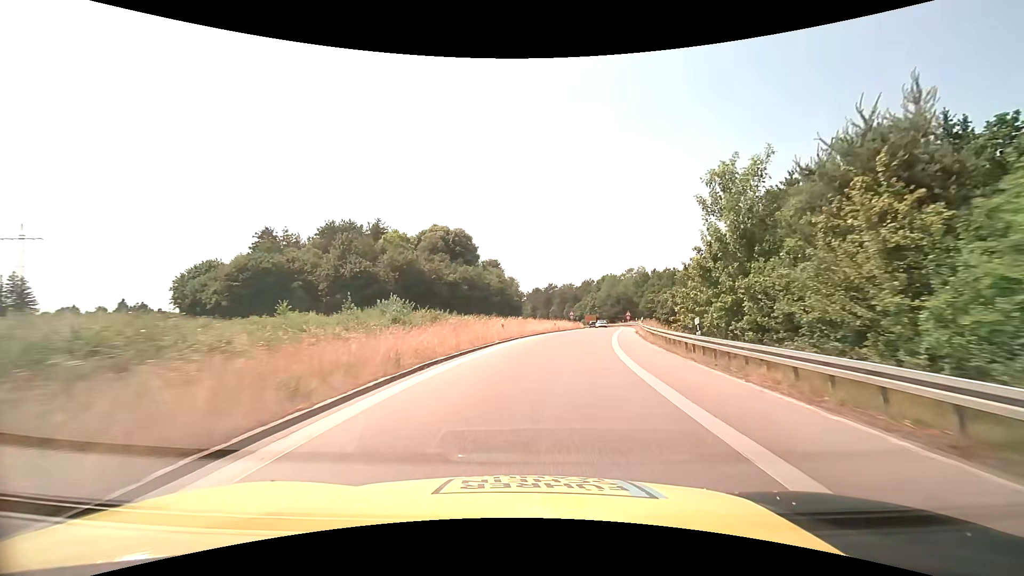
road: motorway_link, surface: asphalt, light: Day
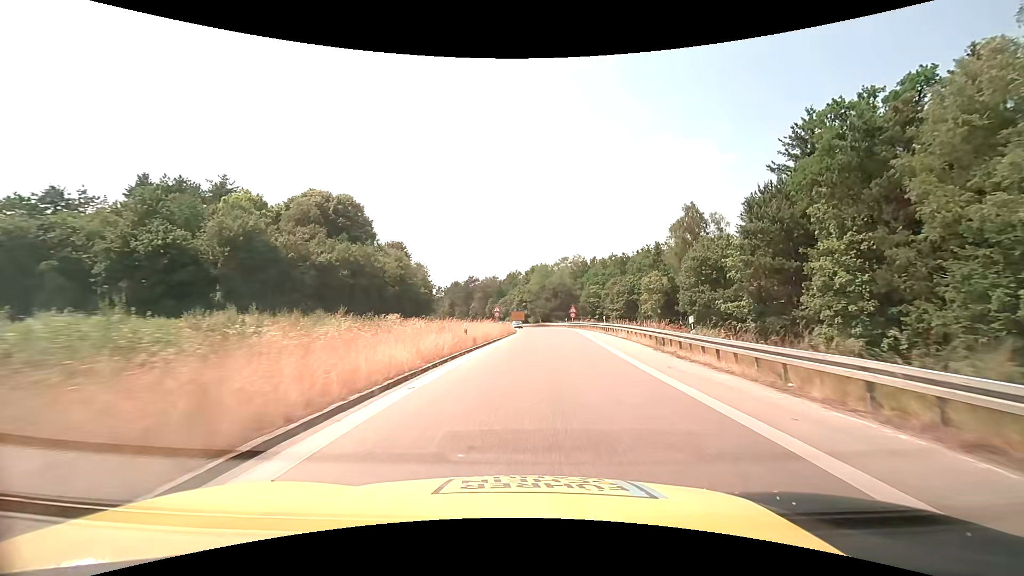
(+2.2, +28.1) m; +9°
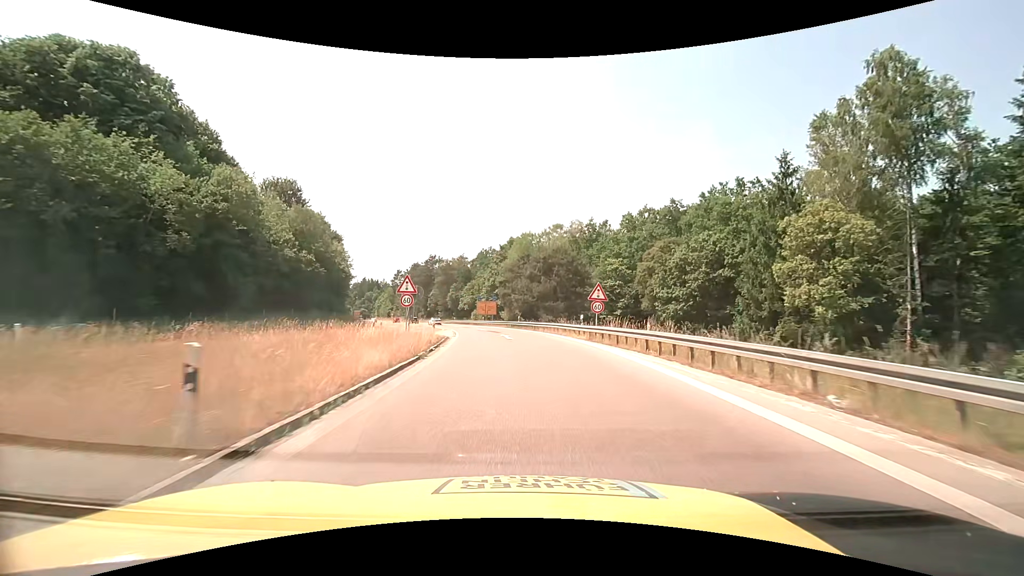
(+1.8, +43.4) m; +3°
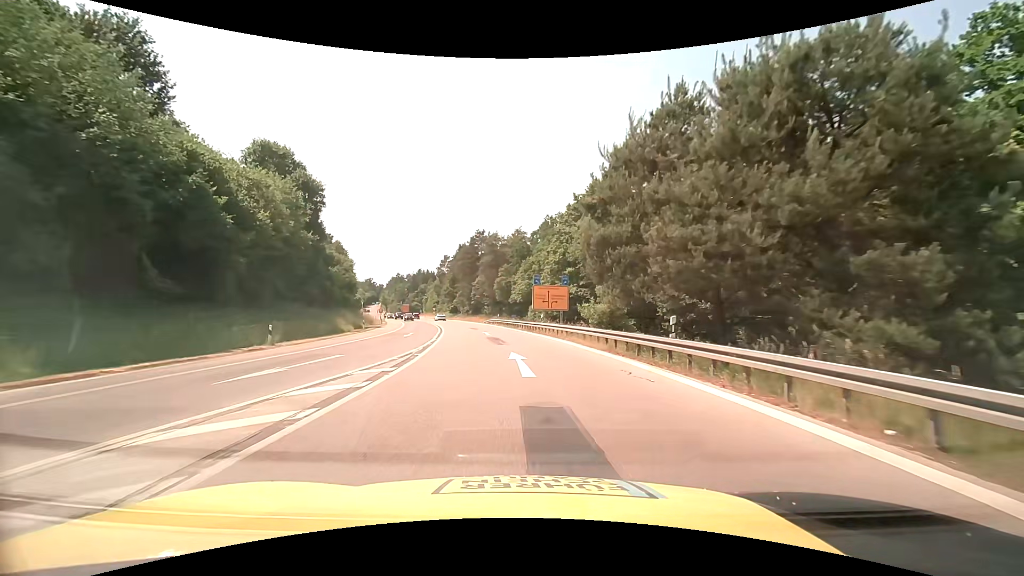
(-2.4, +39.7) m; -8°
